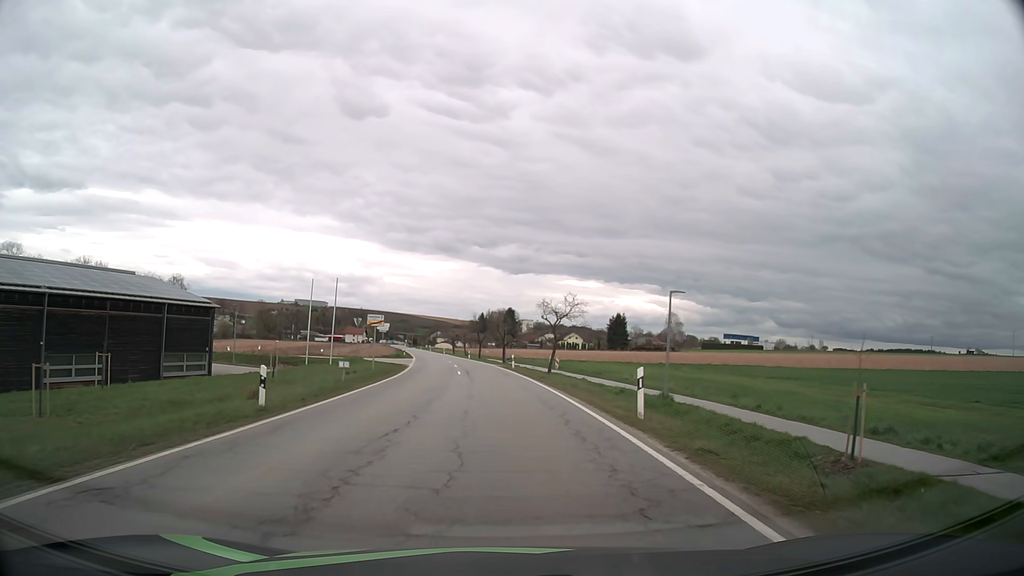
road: secondary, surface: asphalt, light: Day
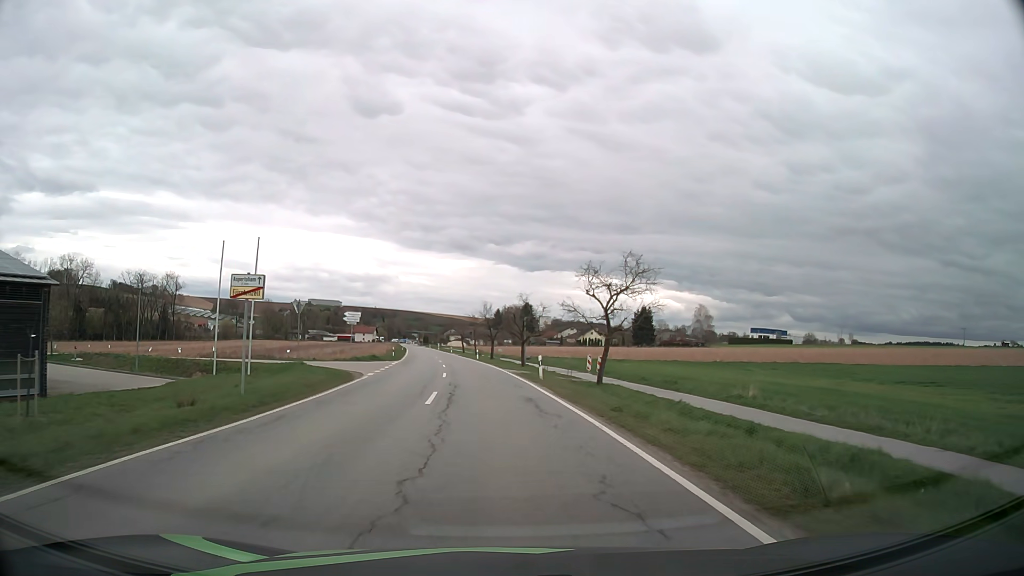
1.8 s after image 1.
(-0.1, +20.0) m; -1°
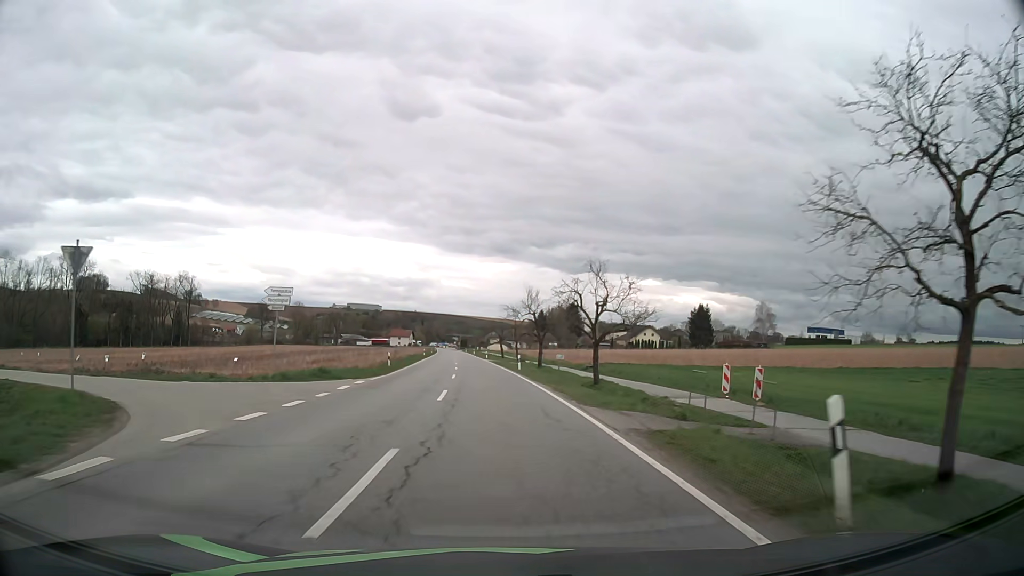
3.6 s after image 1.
(-0.8, +23.5) m; -4°
(0, +10) (0, +20) (-1, +30) (-1, +40) (-2, +50) (-3, +60) (-4, +70) (-4, +80) (-5, +90) (-6, +100) m
